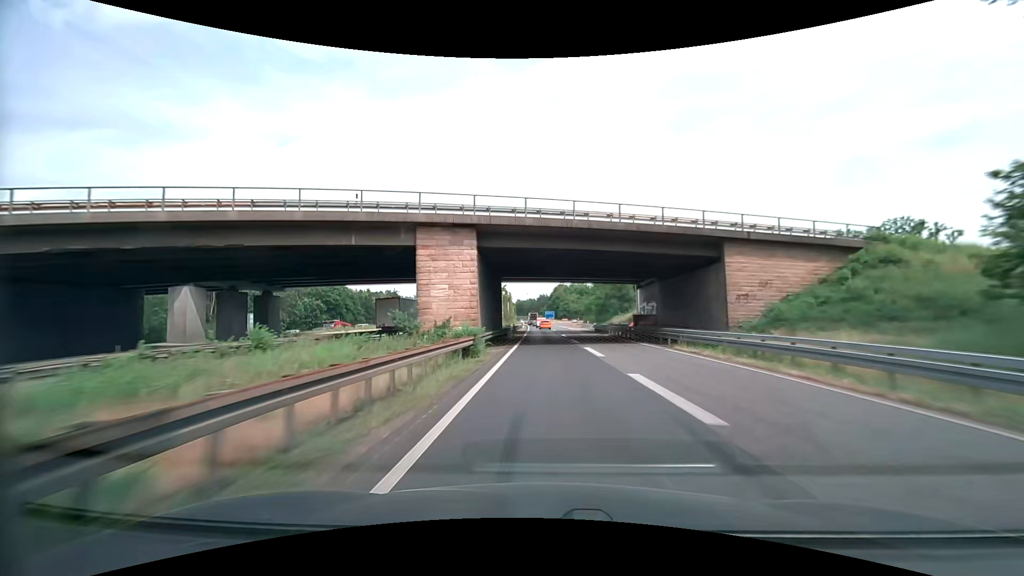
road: motorway_link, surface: asphalt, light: Day
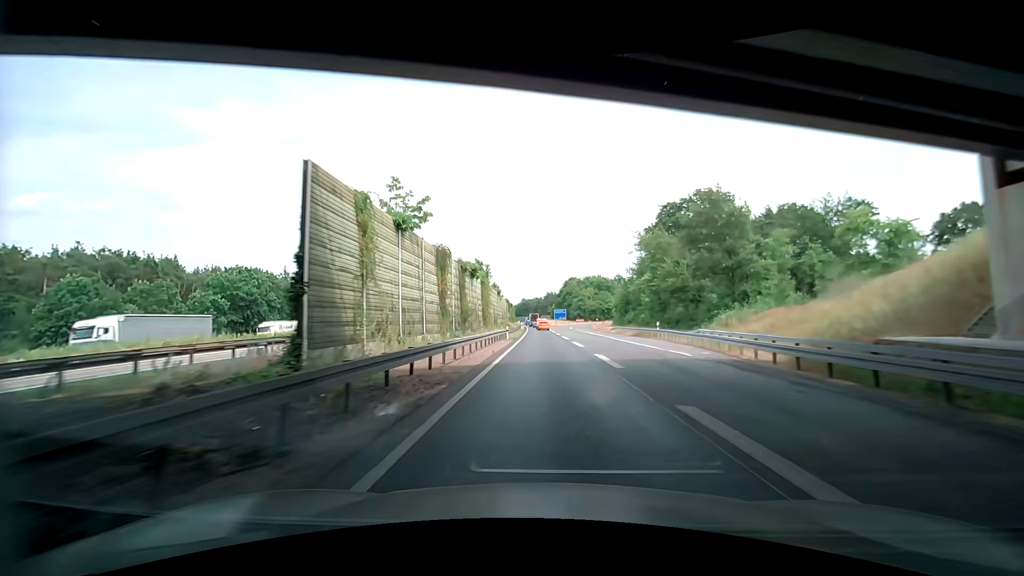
(+0.4, +53.4) m; -2°
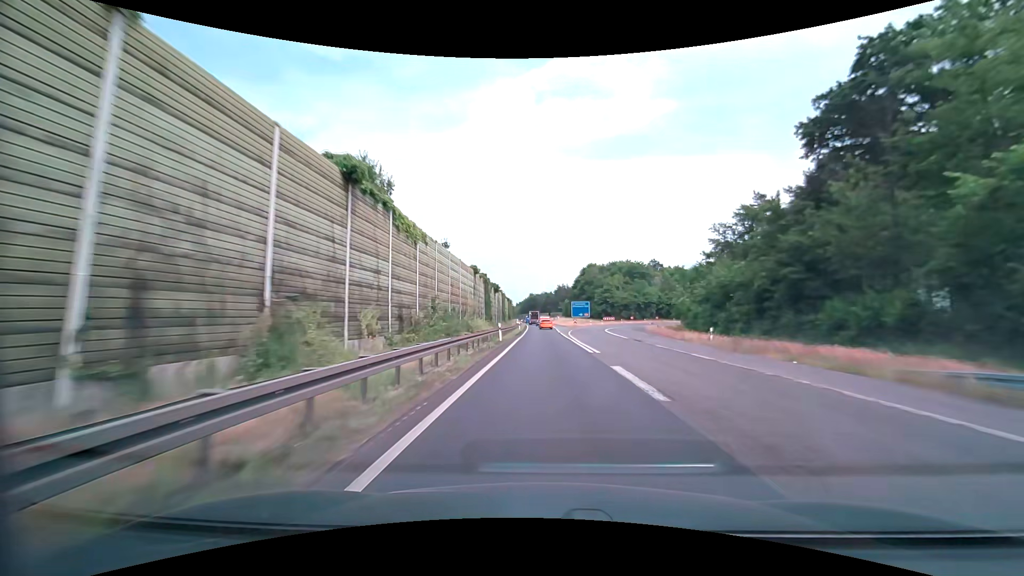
(+0.5, +54.2) m; 0°
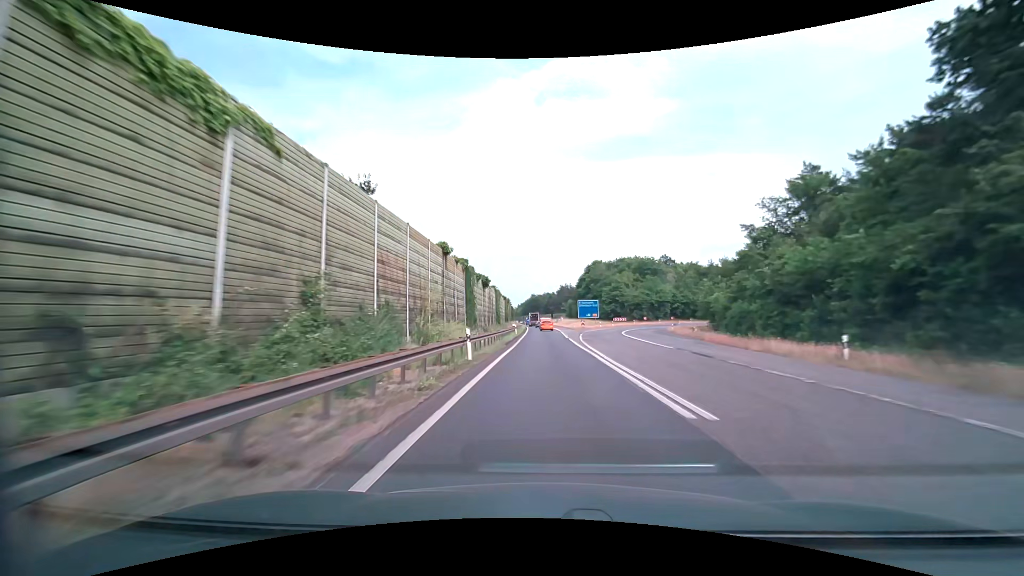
(0.0, +13.4) m; 0°
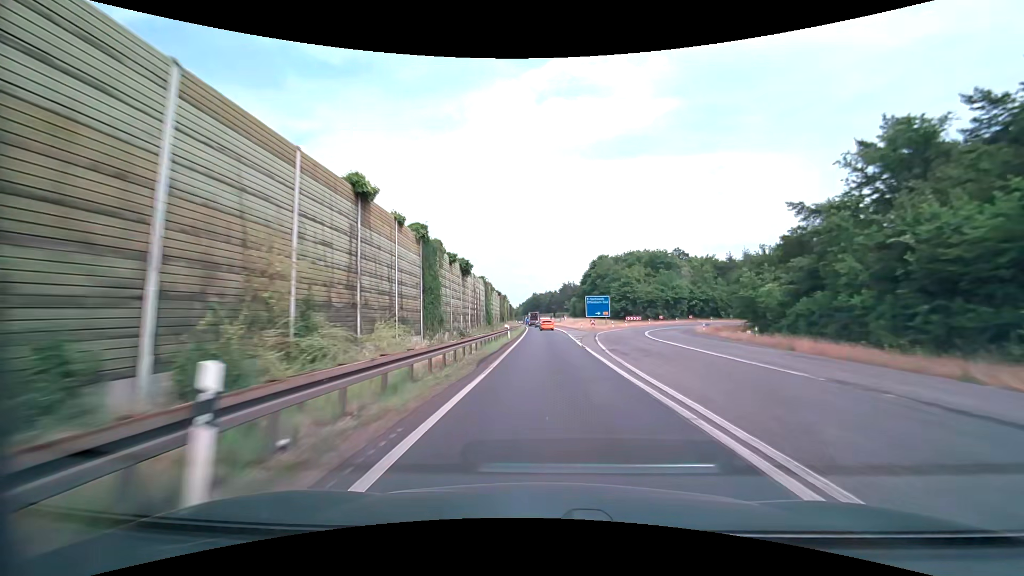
(0.0, +13.4) m; 0°
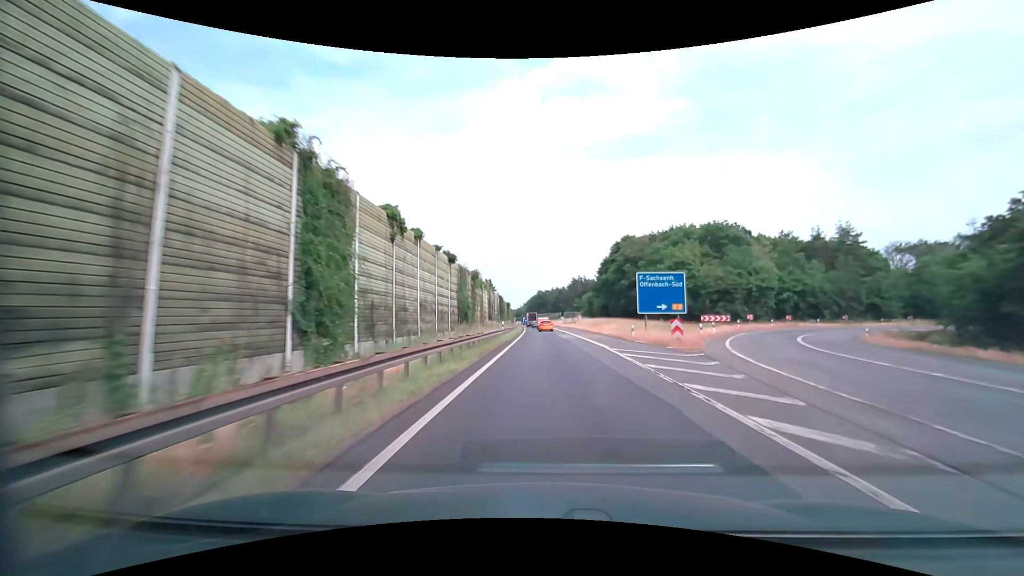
(-0.3, +40.0) m; 0°
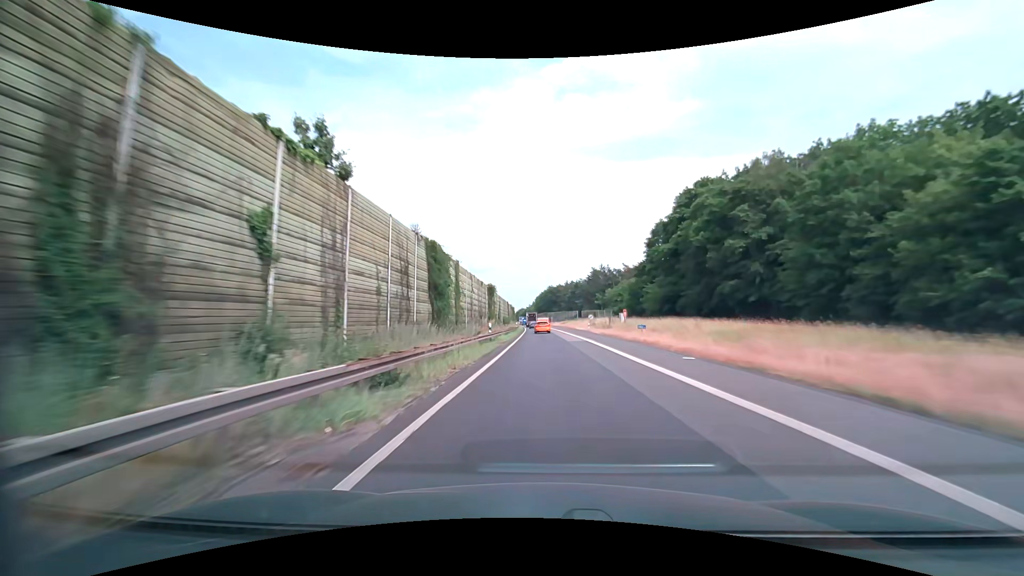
(-0.9, +52.9) m; -2°
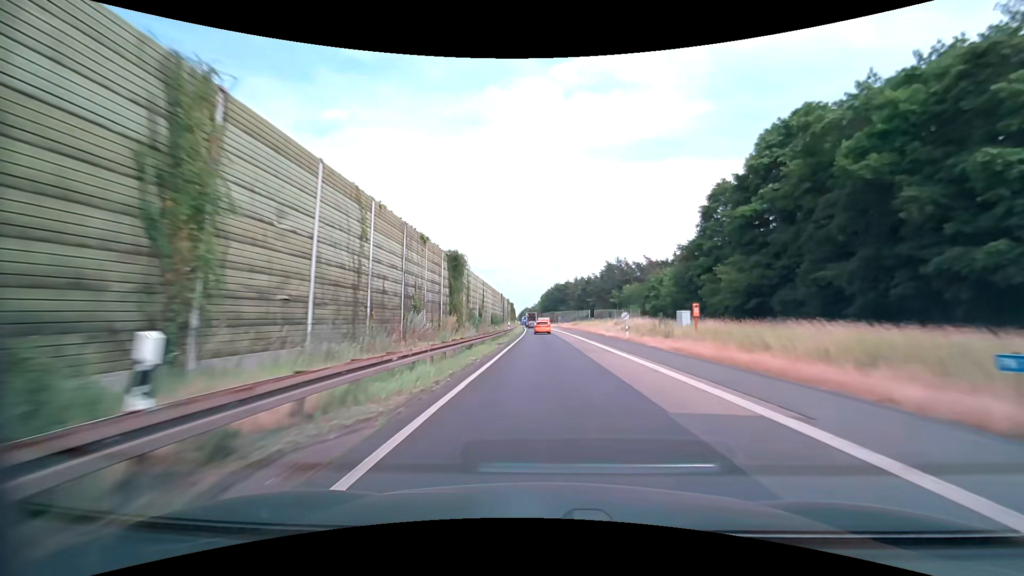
(-0.1, +26.4) m; -1°
(0, +10) (0, +20) (0, +30) (0, +40) (0, +50) (-1, +60) (-1, +70) (-1, +80) (-1, +90) (-2, +100) m
